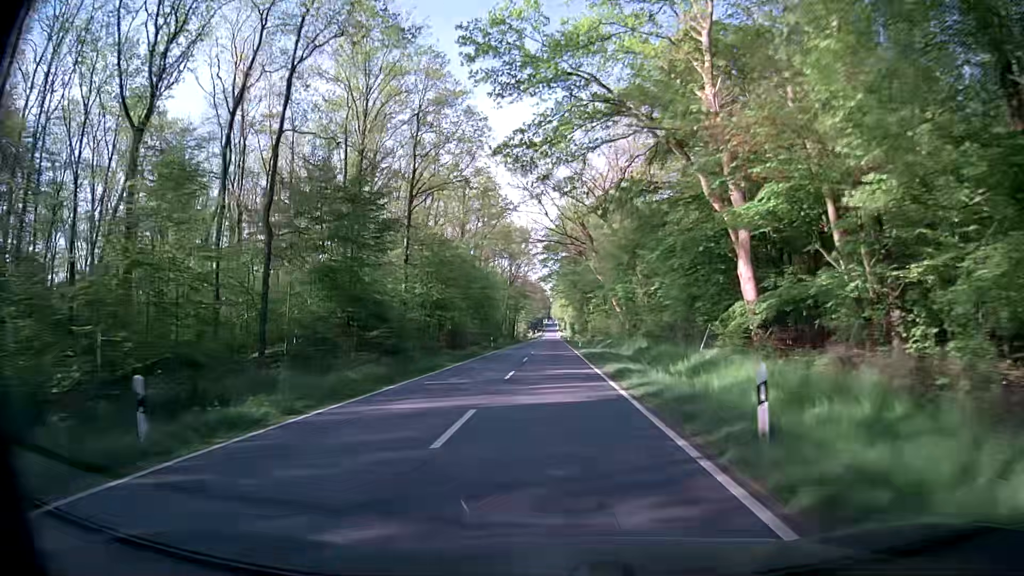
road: secondary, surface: asphalt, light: Day
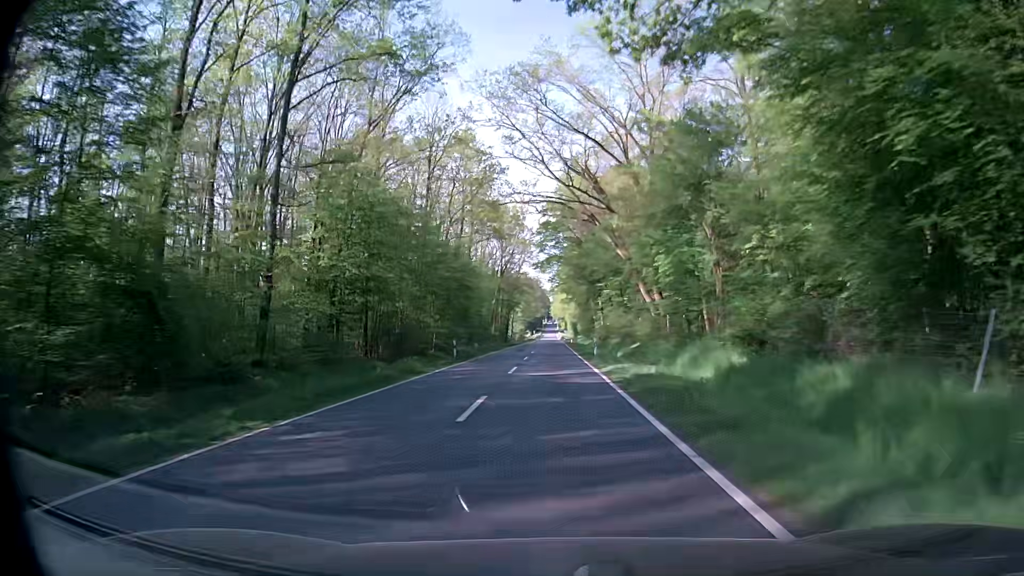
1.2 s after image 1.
(0.0, +21.6) m; 0°
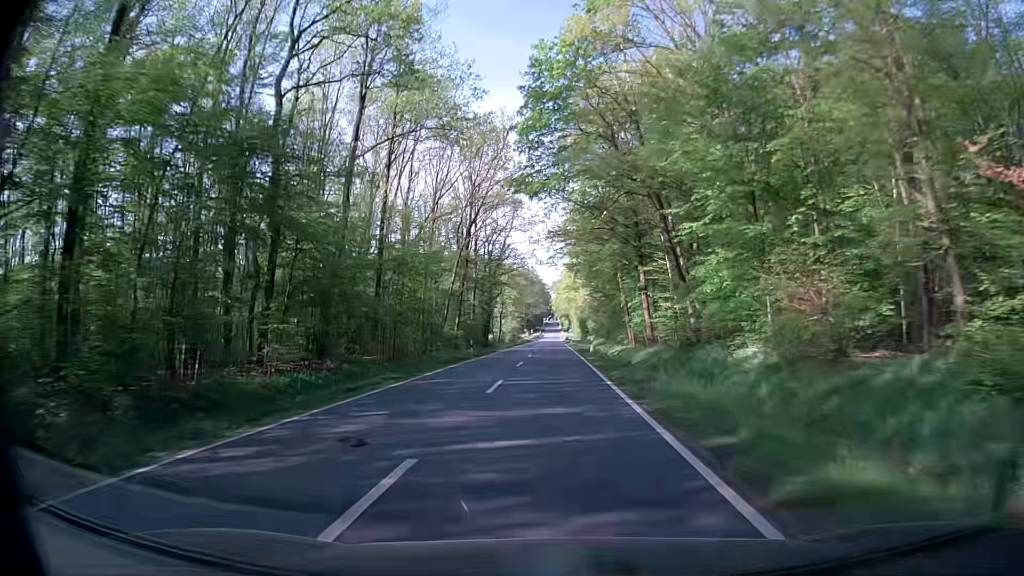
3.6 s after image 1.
(0.0, +43.0) m; 0°
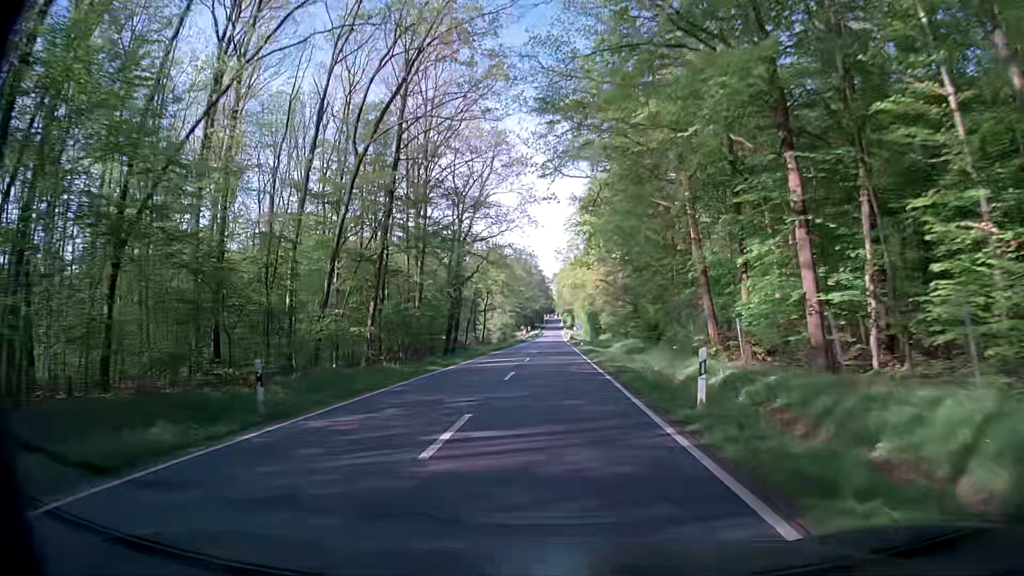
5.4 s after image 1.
(0.0, +32.0) m; 0°
(0, +10) (0, +20) (0, +30) (0, +40) (0, +50) (0, +60) (0, +70) (0, +80) (0, +90) (0, +100) m
